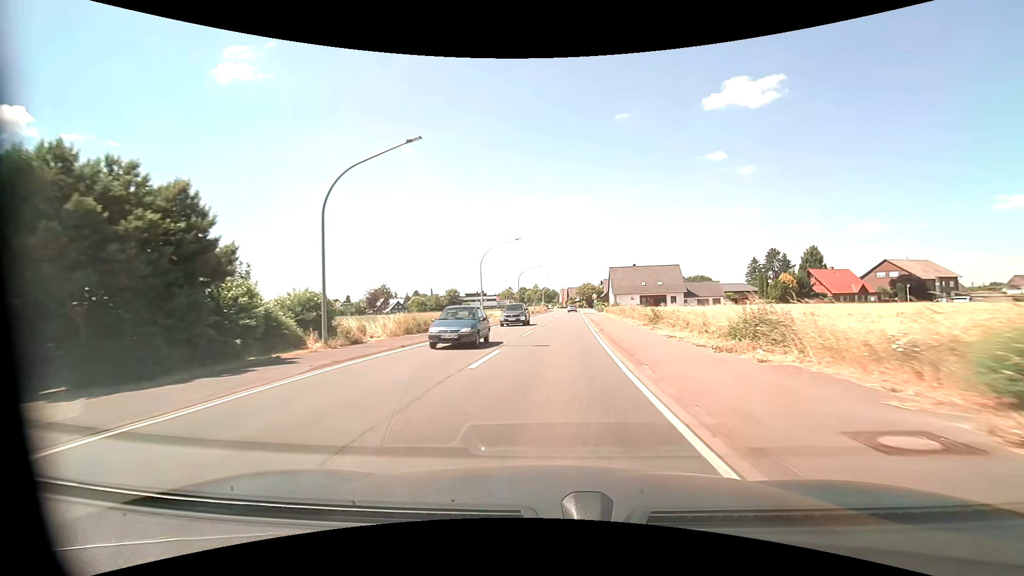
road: primary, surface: asphalt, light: Day
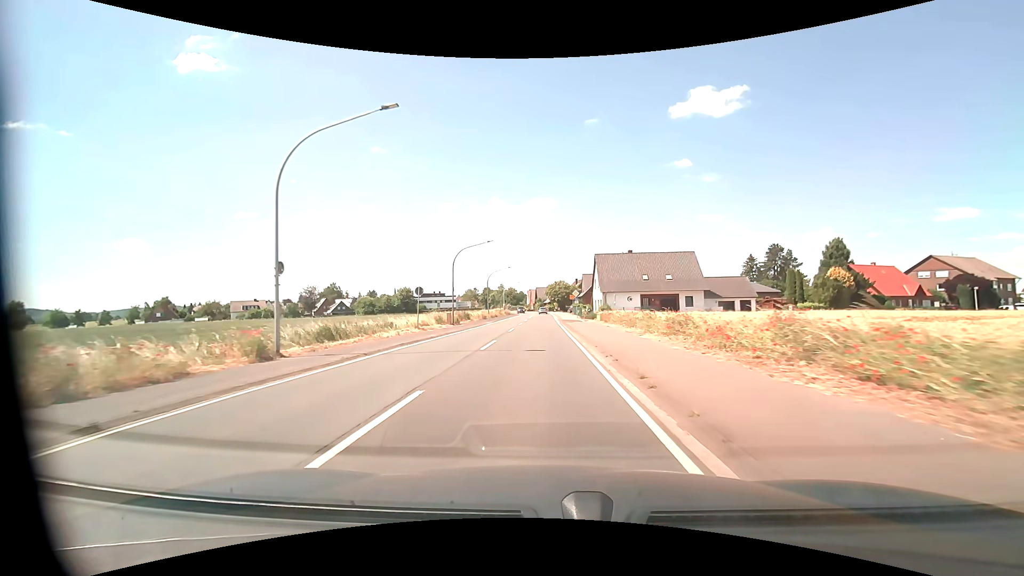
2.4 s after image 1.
(+1.4, +31.1) m; +4°
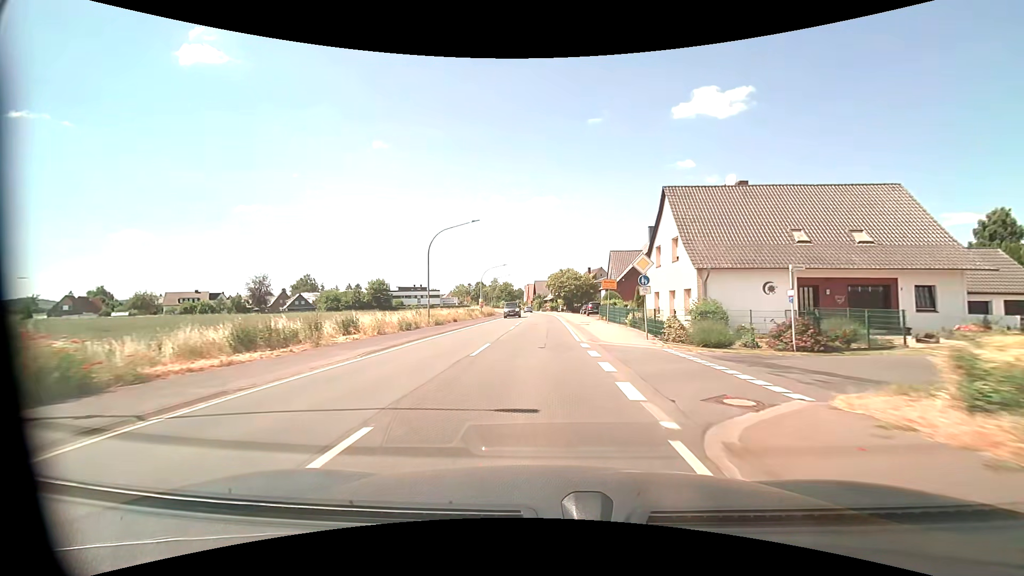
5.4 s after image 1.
(-0.2, +39.0) m; 0°
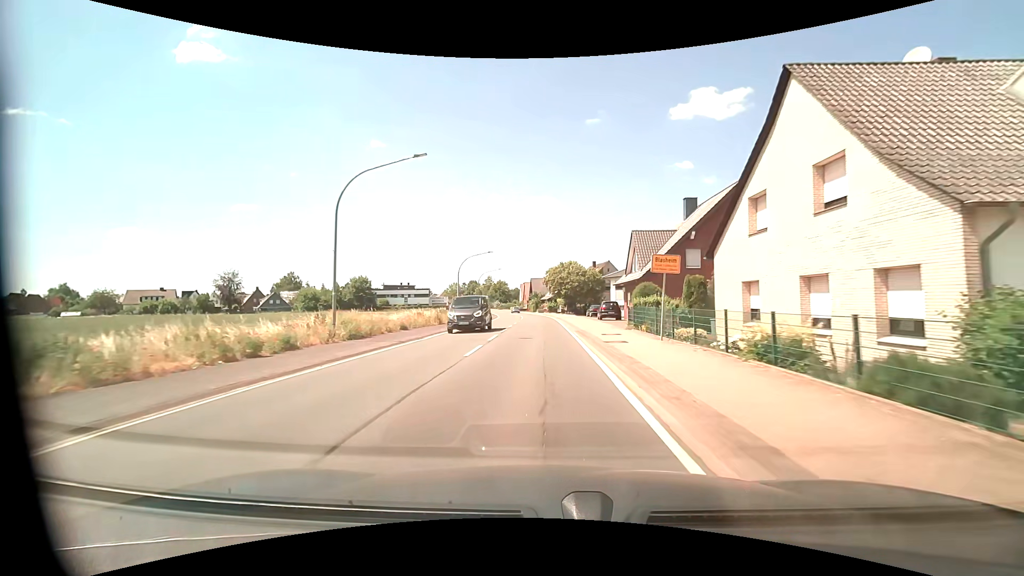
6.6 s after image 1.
(+0.1, +15.8) m; 0°
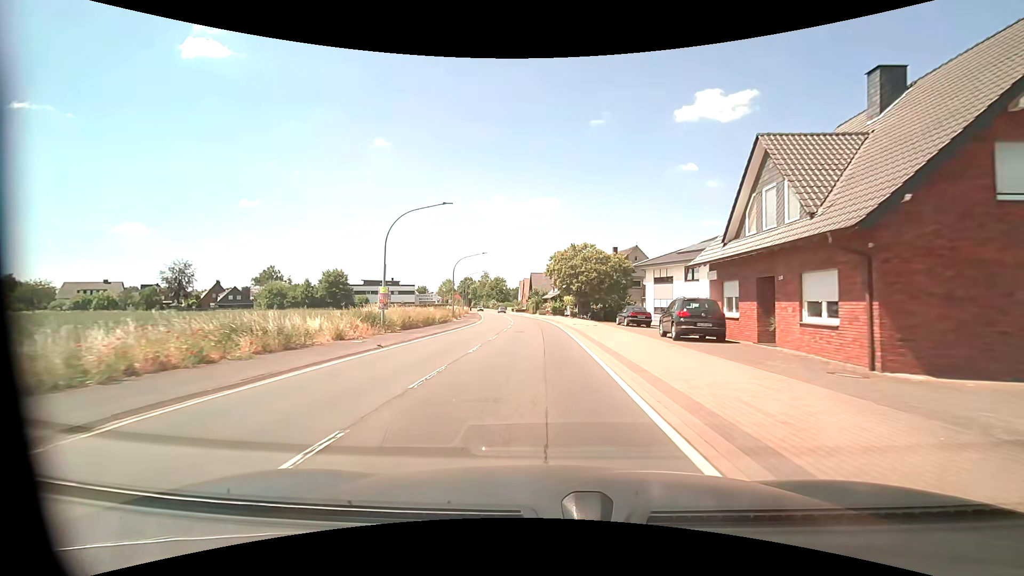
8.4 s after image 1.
(-0.2, +23.9) m; 0°
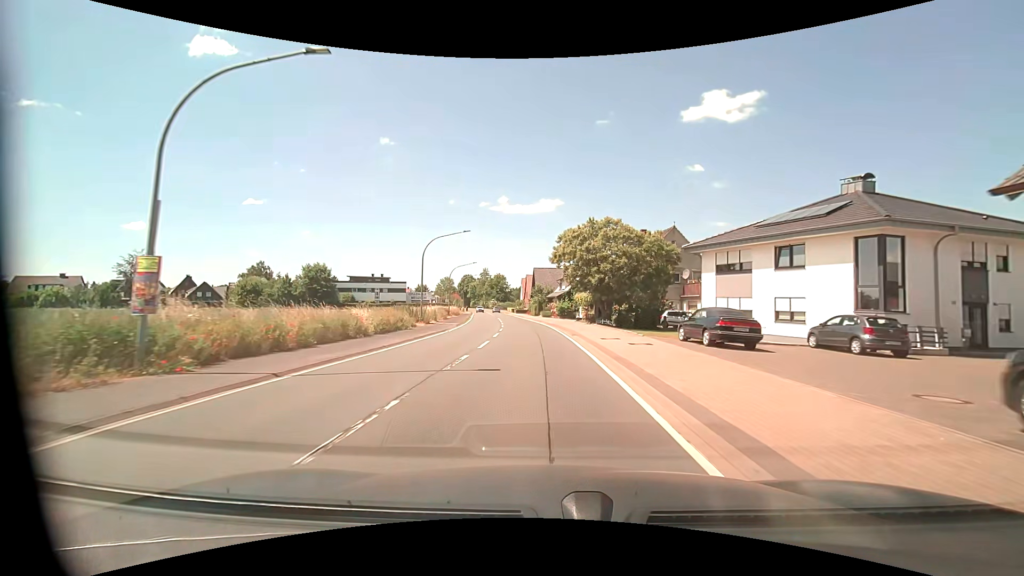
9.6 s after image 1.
(-0.1, +16.1) m; -1°
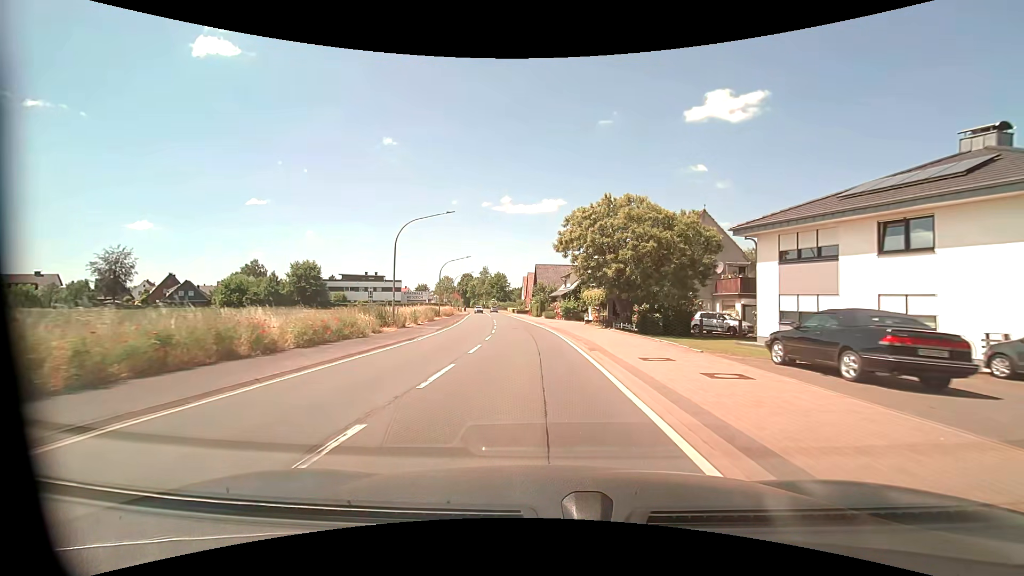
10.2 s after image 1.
(0.0, +8.1) m; -1°
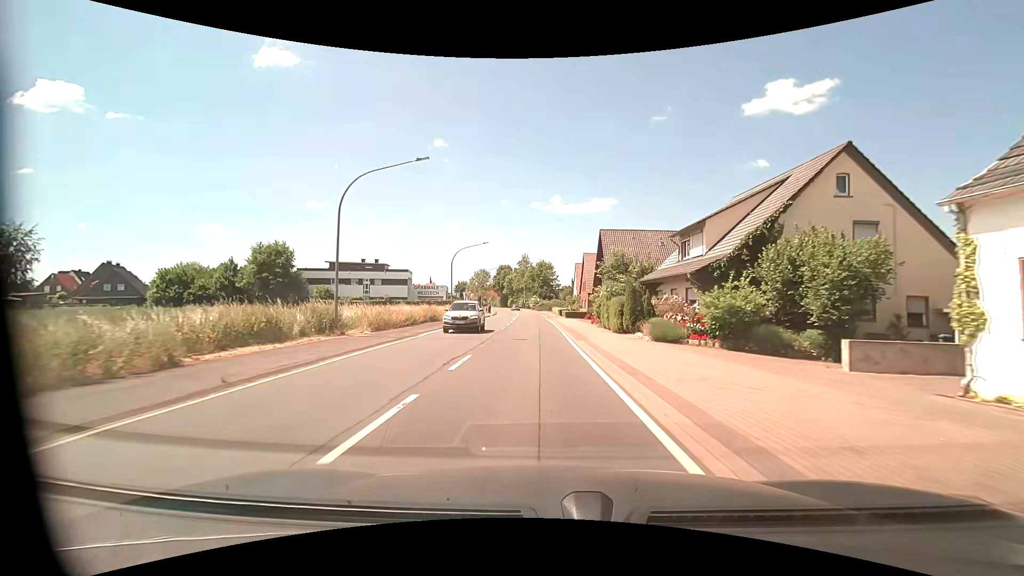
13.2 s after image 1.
(-1.7, +41.0) m; -5°
(0, +10) (0, +20) (0, +30) (-1, +40) (-1, +50) (-1, +60) (-2, +70) (-2, +80) (-3, +90) (-4, +100) m
